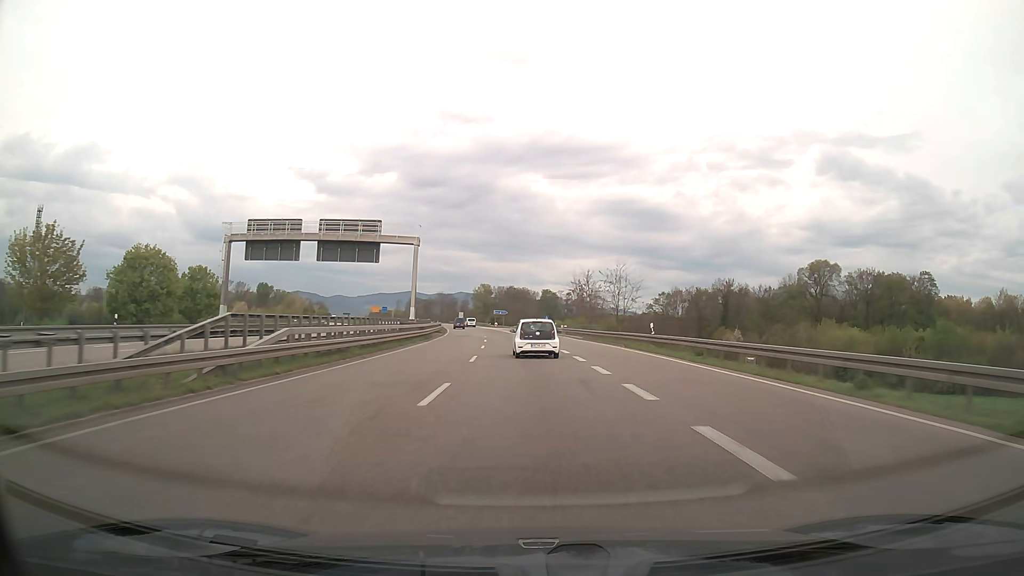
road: trunk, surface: asphalt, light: Day
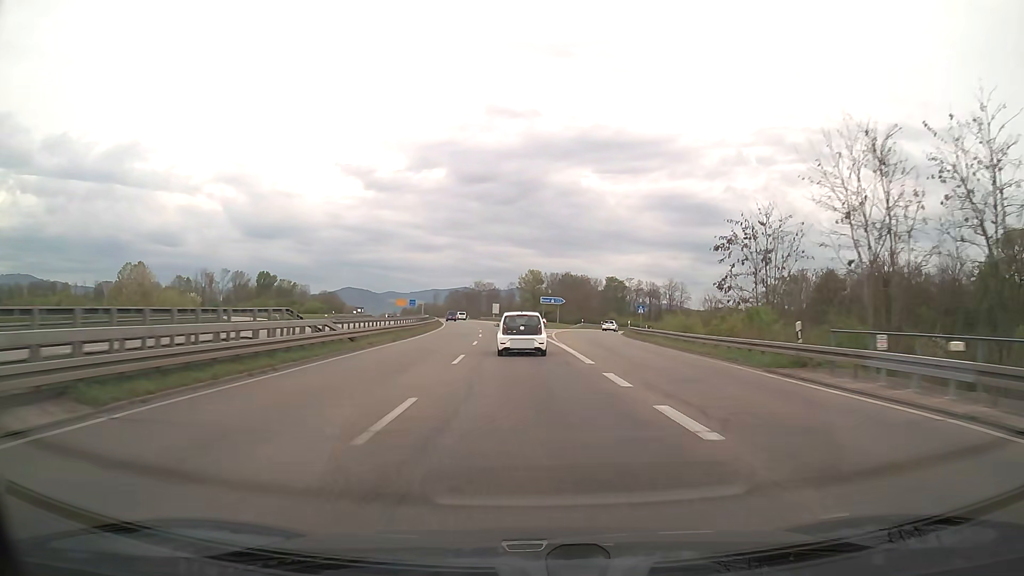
(-2.5, +64.3) m; -5°
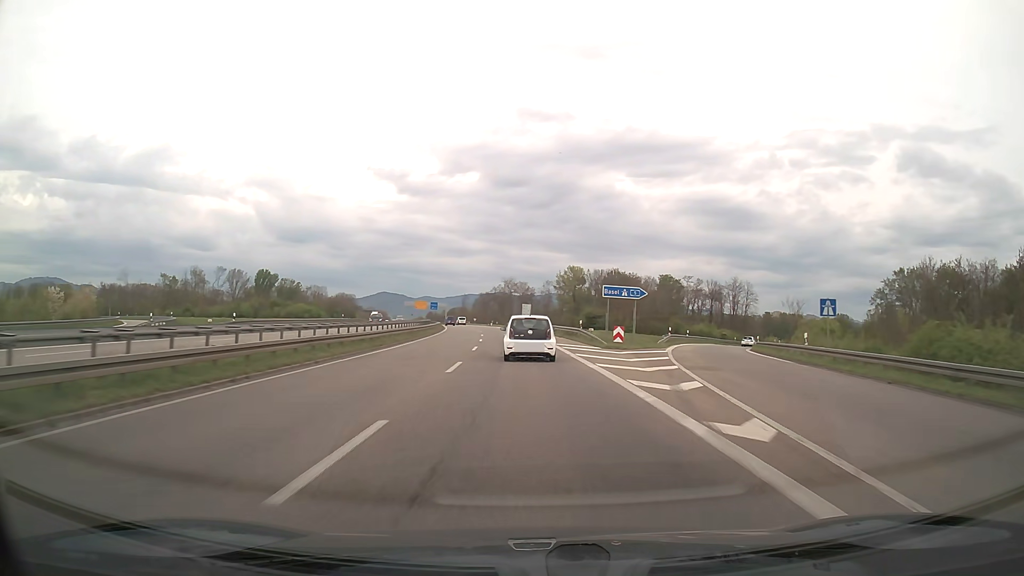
(-1.0, +38.4) m; -3°
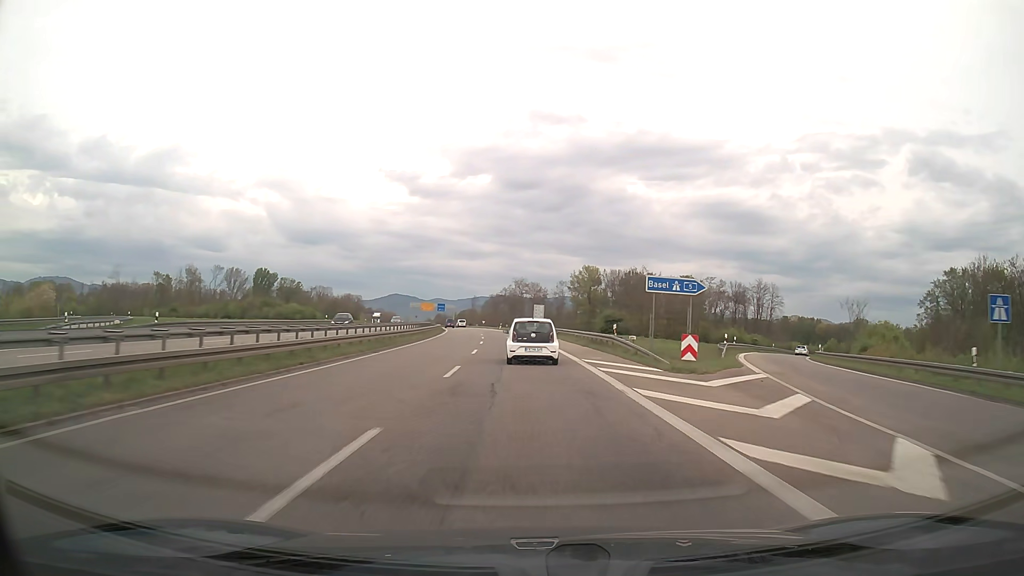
(-0.1, +12.7) m; -1°
